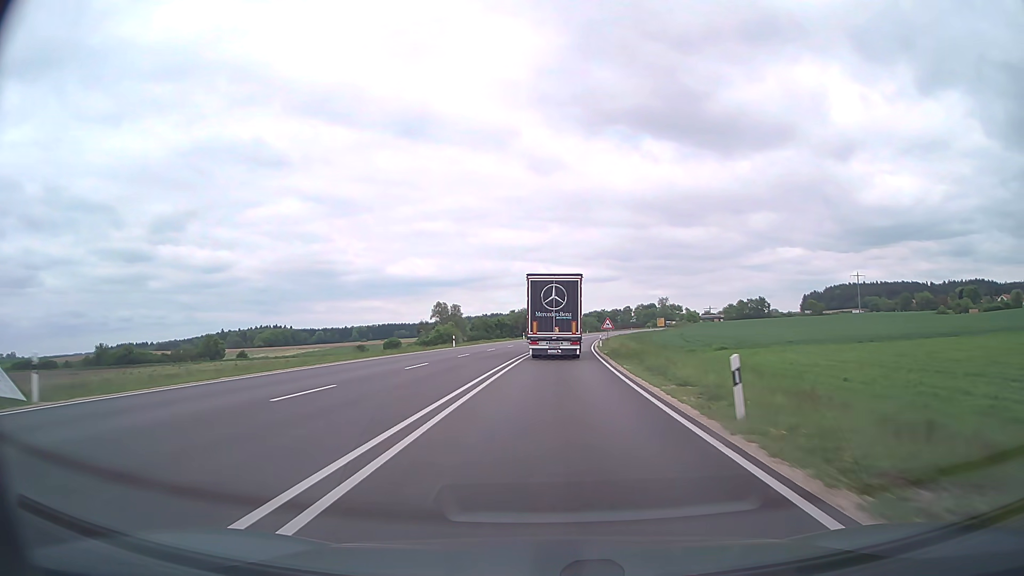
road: trunk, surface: asphalt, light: Day
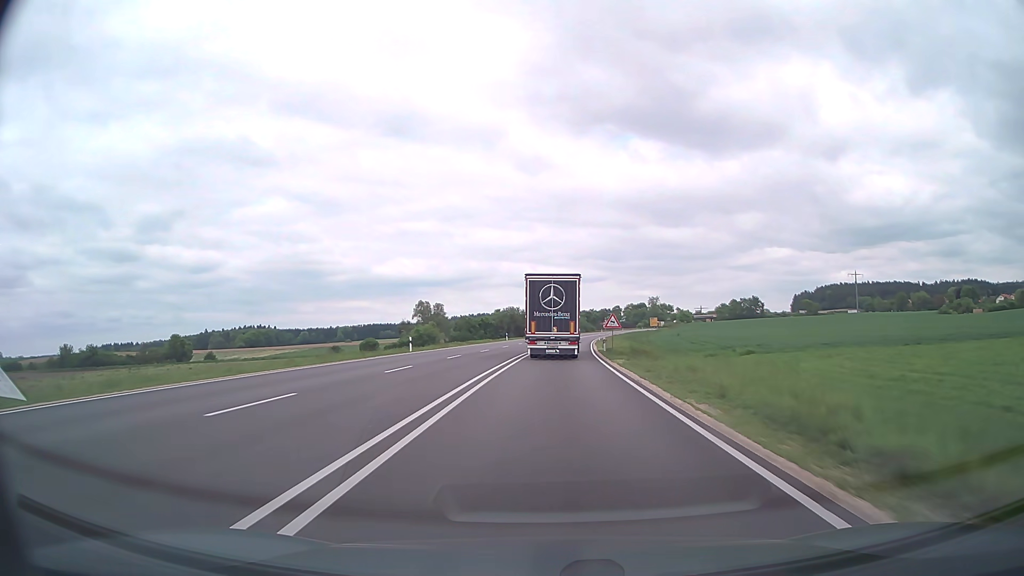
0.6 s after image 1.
(+0.2, +14.6) m; +1°
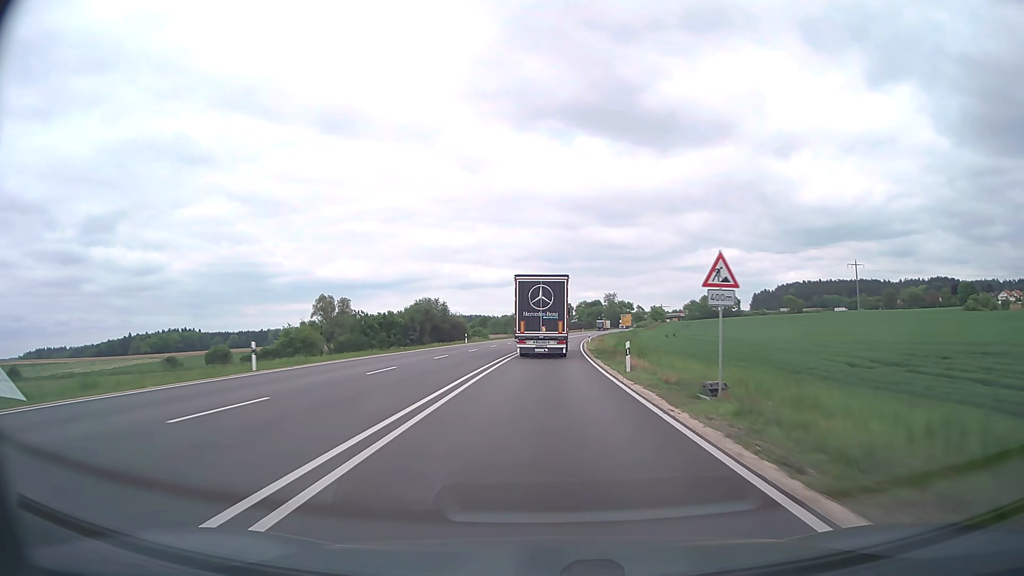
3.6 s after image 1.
(+3.2, +72.5) m; +5°
(0, +10) (0, +20) (0, +30) (+1, +40) (+1, +50) (+2, +60) (+2, +70) (+3, +80) (+4, +90) (+4, +100) m
